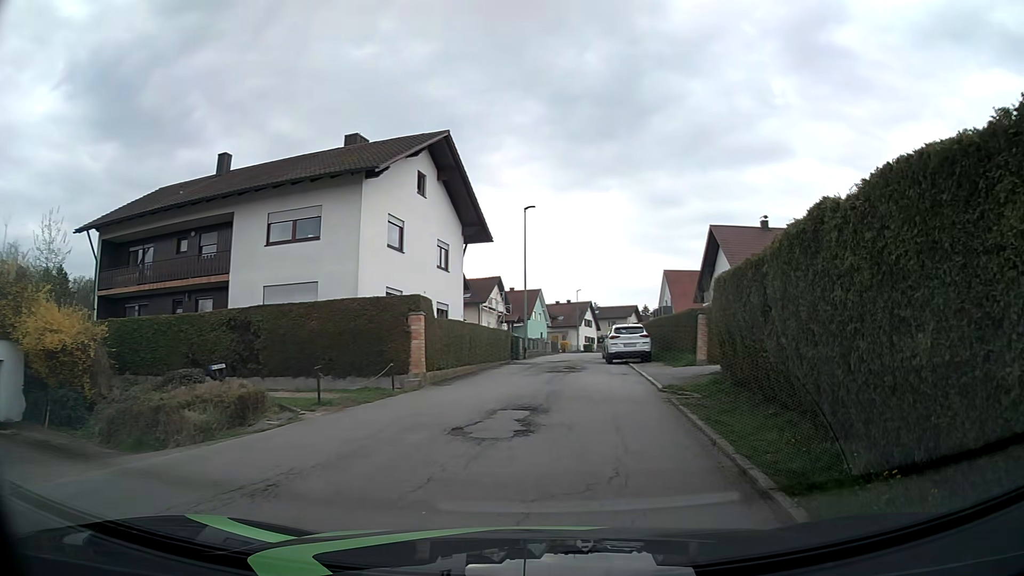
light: Day
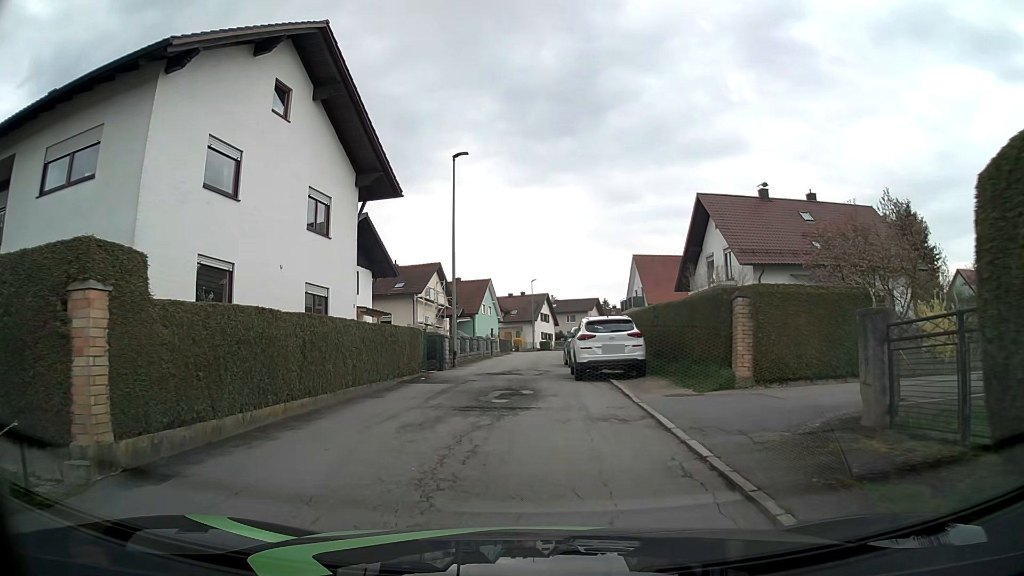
(+0.6, +10.9) m; +3°
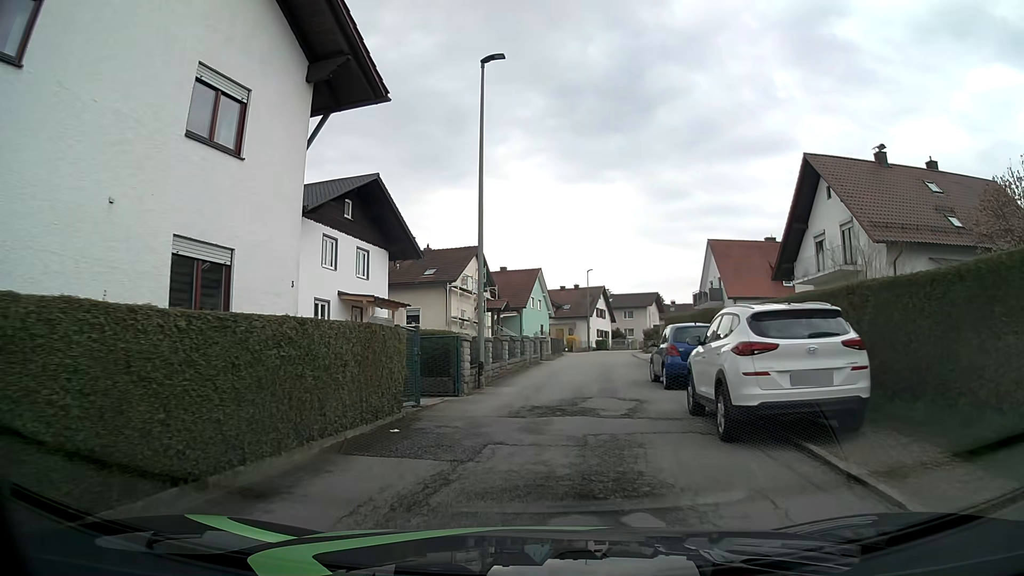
(-0.5, +9.8) m; -4°
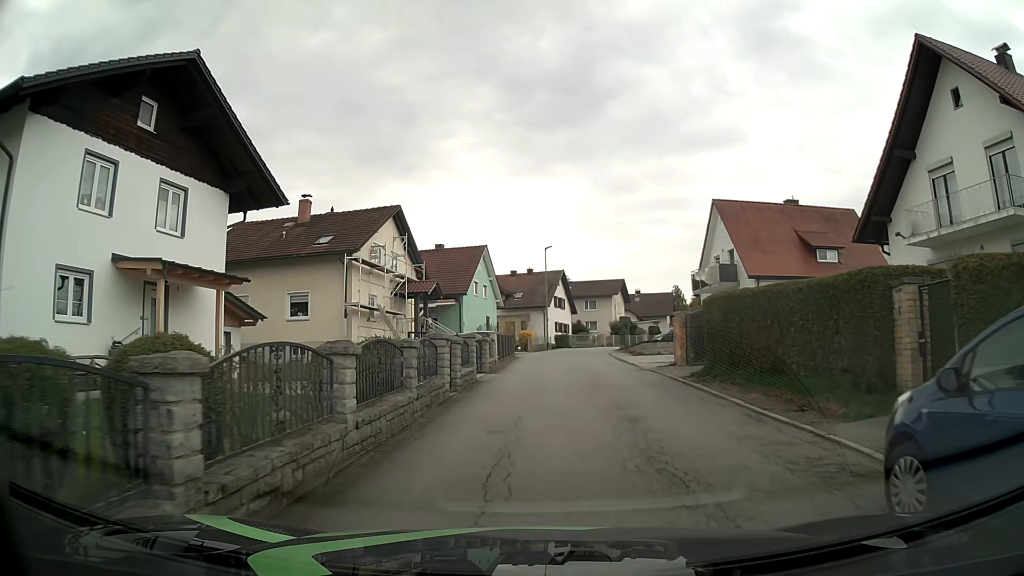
(+0.3, +14.5) m; +4°
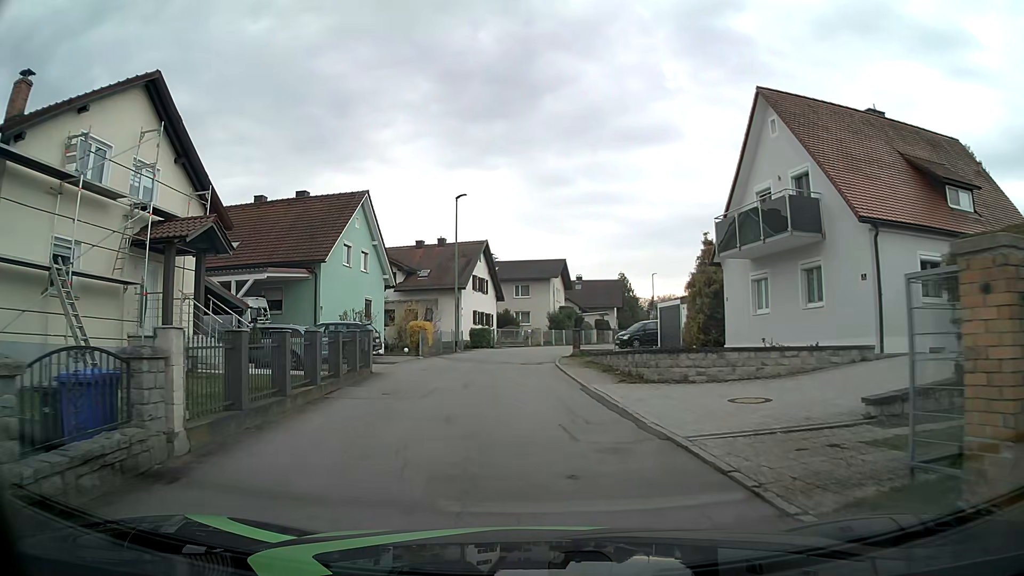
(+1.3, +19.1) m; +5°
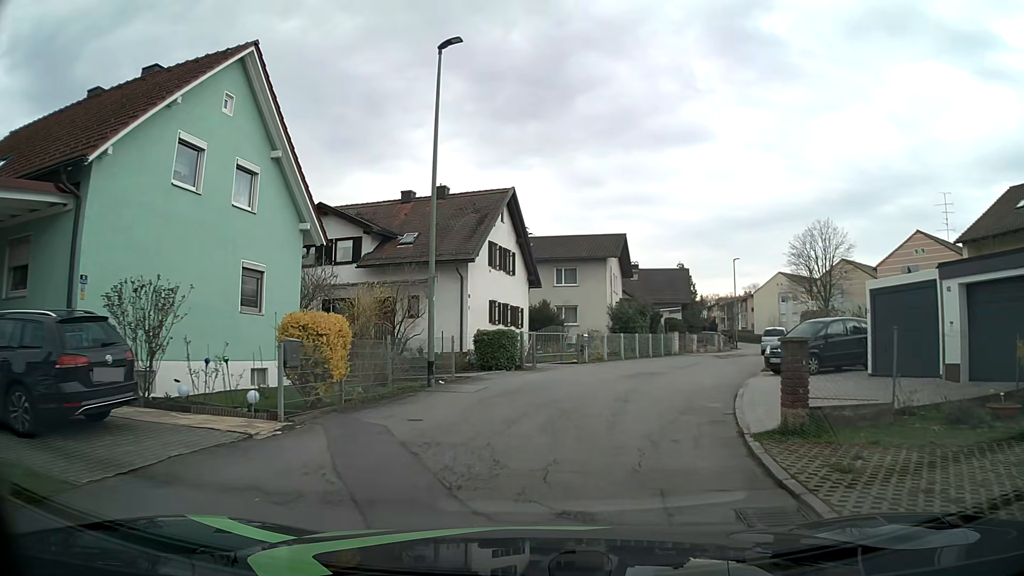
(-0.8, +20.4) m; -3°
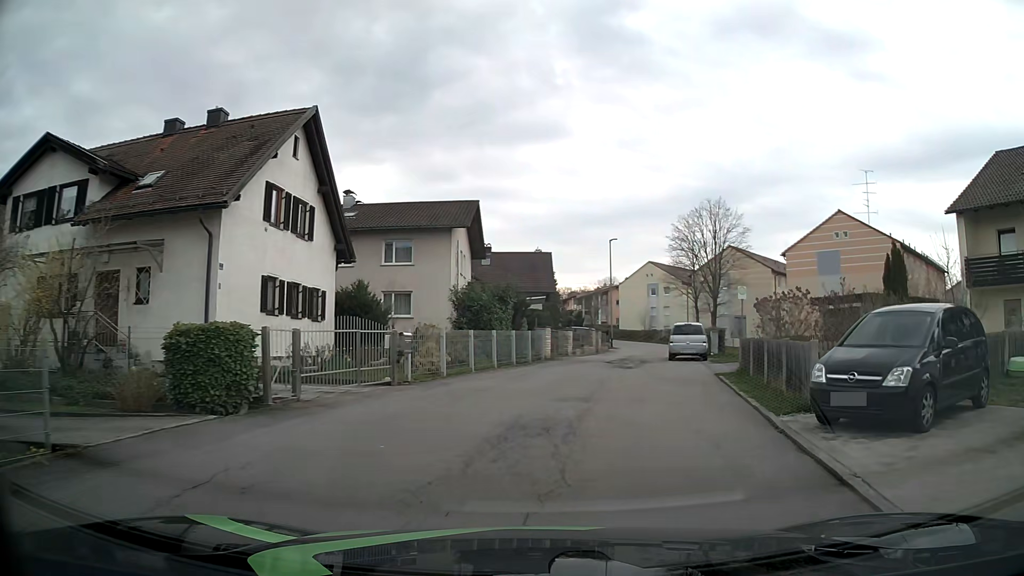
(+1.0, +11.5) m; +13°
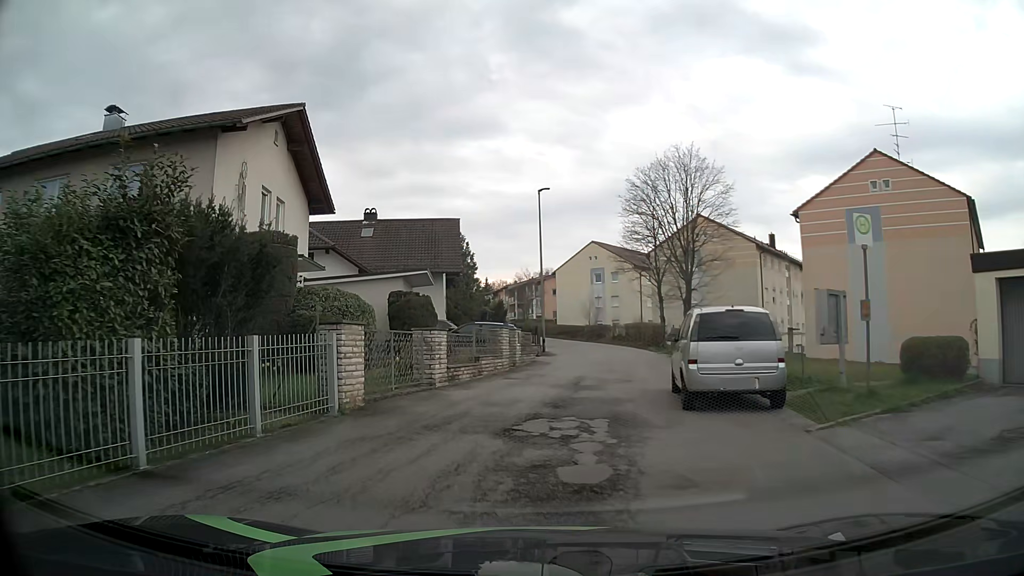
(+2.4, +18.0) m; +5°
(0, +10) (+1, +20) (+3, +30) (+4, +40) (+3, +50) (+1, +60) (0, +69) (-2, +79) (-5, +89) (-8, +98) m
